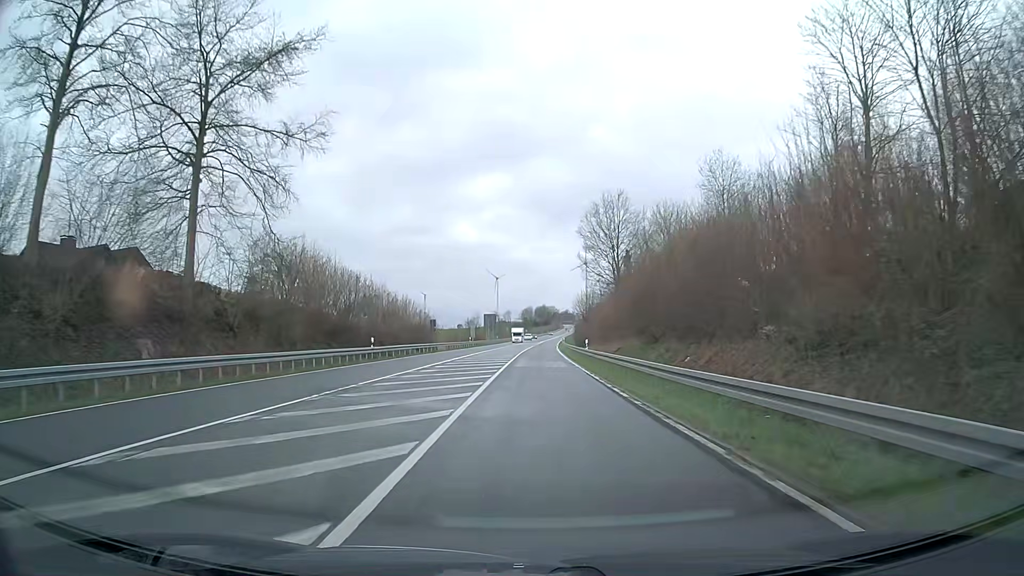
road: primary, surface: asphalt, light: Day
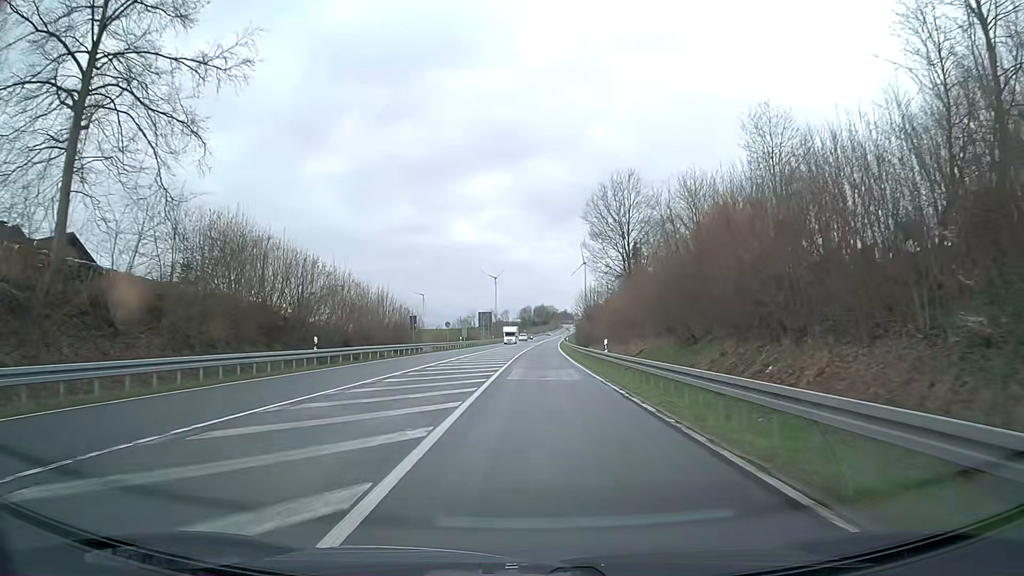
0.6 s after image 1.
(0.0, +10.7) m; 0°
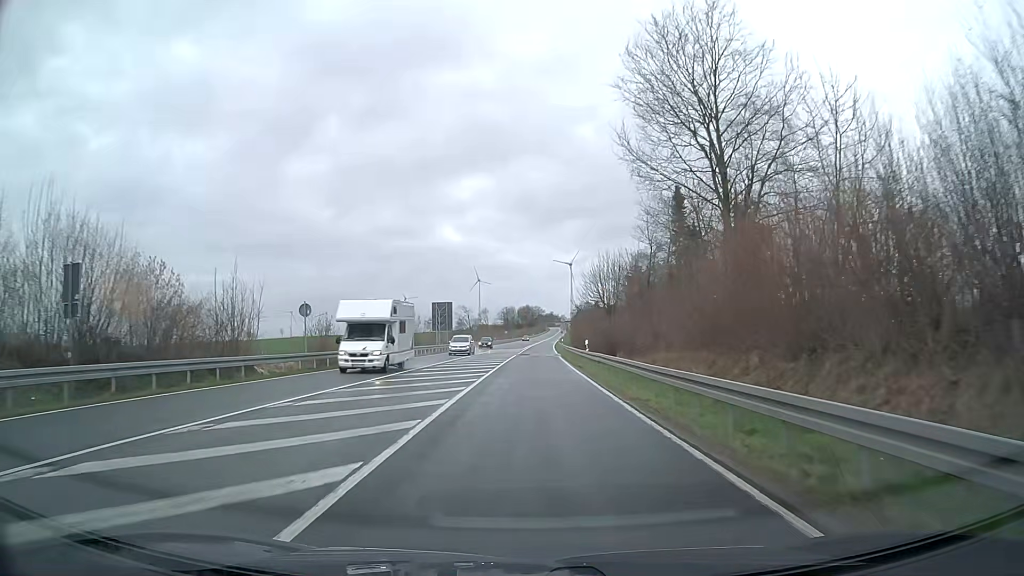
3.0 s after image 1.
(+0.6, +42.9) m; +1°
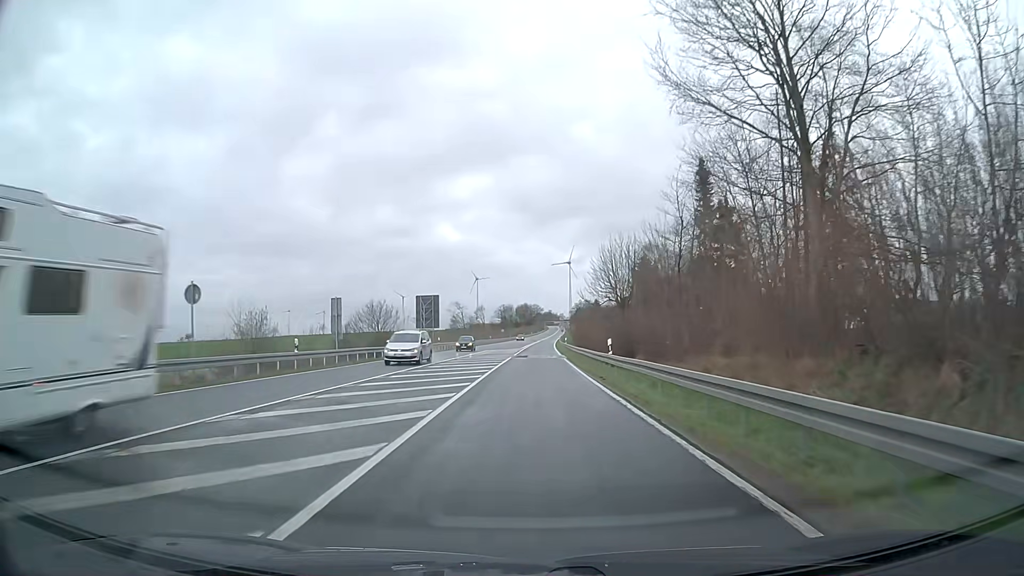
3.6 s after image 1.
(0.0, +10.7) m; 0°
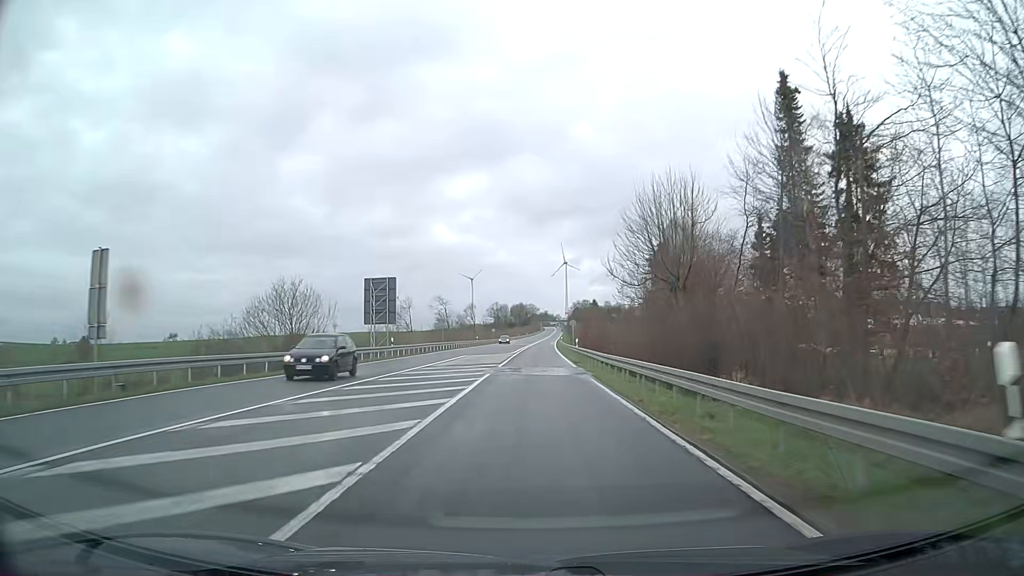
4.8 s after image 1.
(+0.2, +21.5) m; +1°
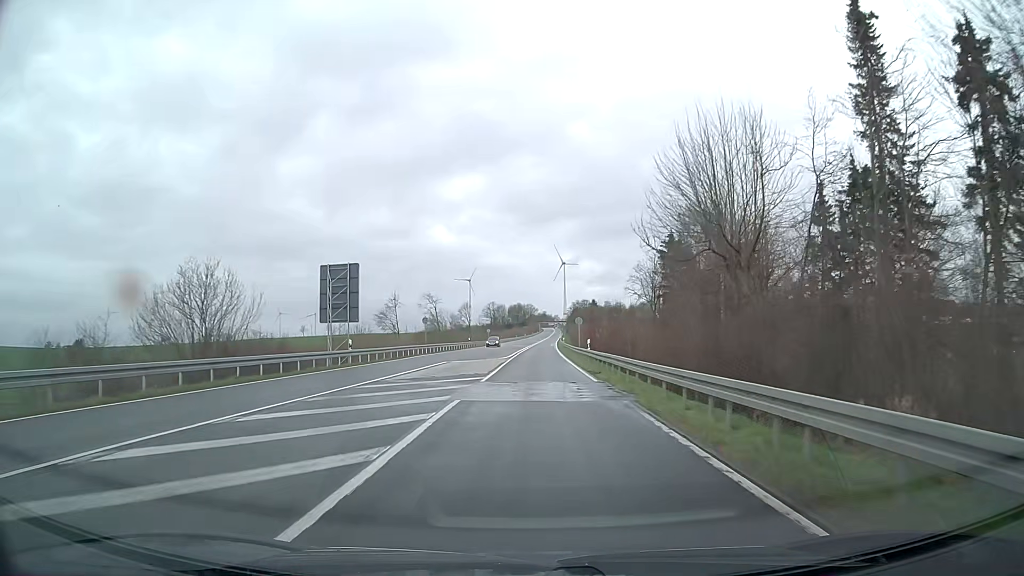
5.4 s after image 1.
(0.0, +10.7) m; 0°
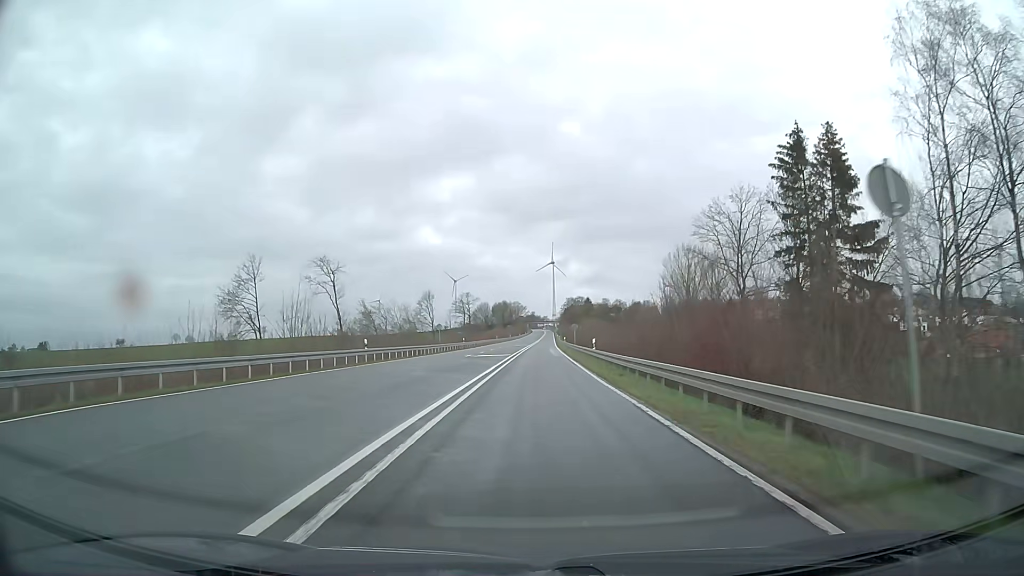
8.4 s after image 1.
(+0.5, +53.6) m; +1°
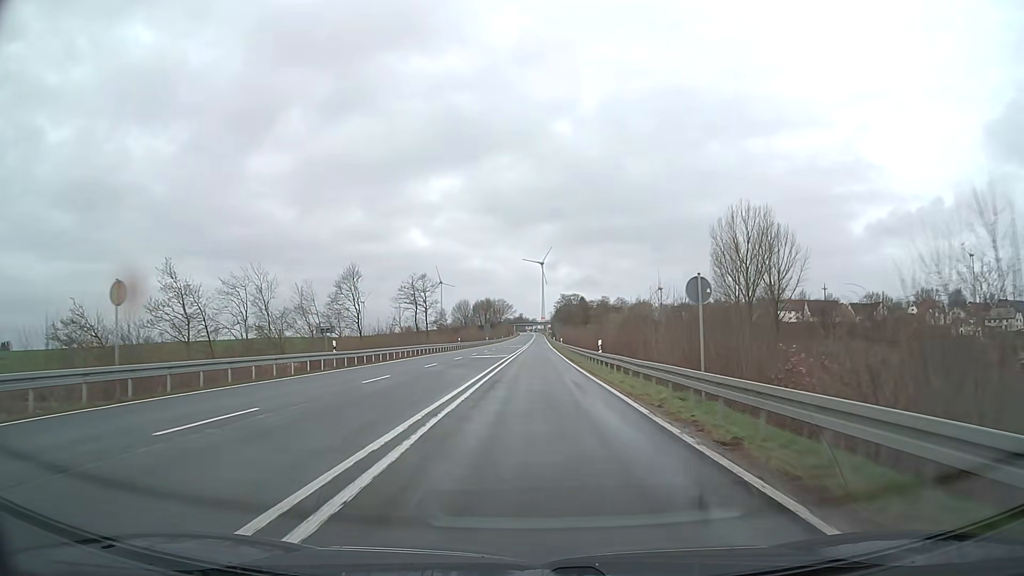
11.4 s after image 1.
(+0.8, +53.6) m; +1°
(0, +10) (0, +20) (0, +30) (0, +40) (0, +50) (0, +60) (+1, +70) (+1, +80) (+1, +90) (+1, +100) m
